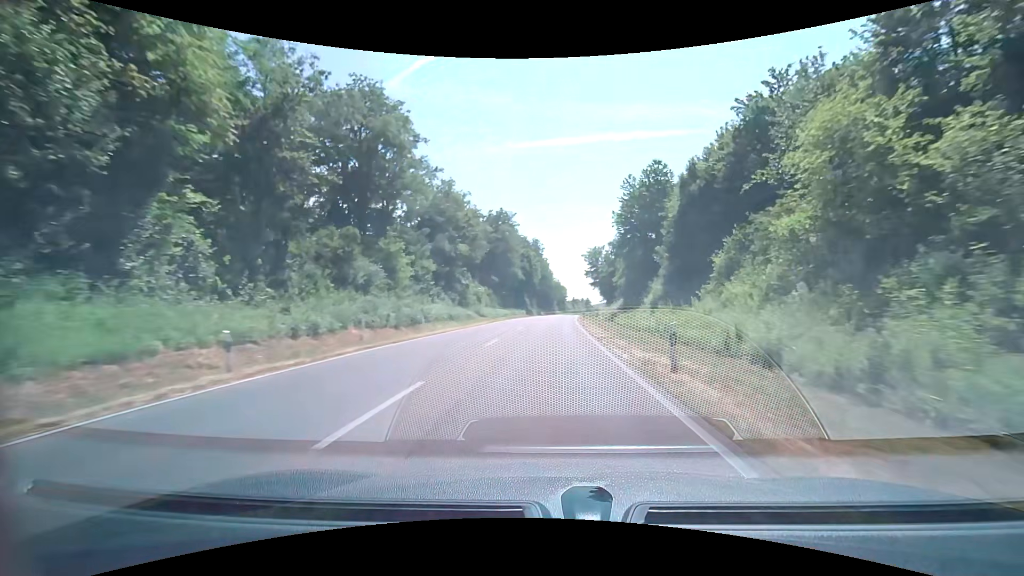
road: primary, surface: asphalt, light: Day
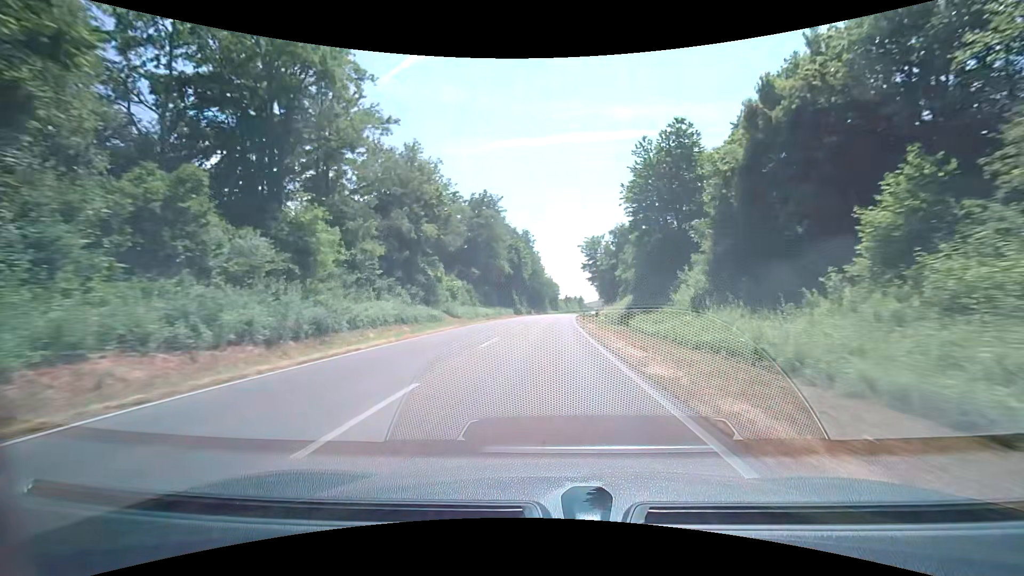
(+0.3, +12.3) m; +2°
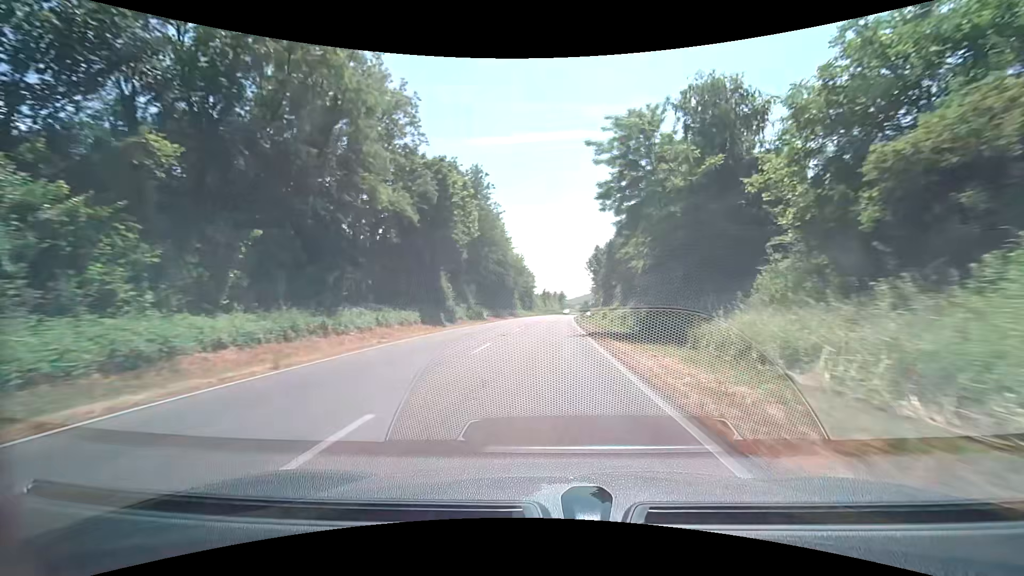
(+1.0, +50.5) m; +2°
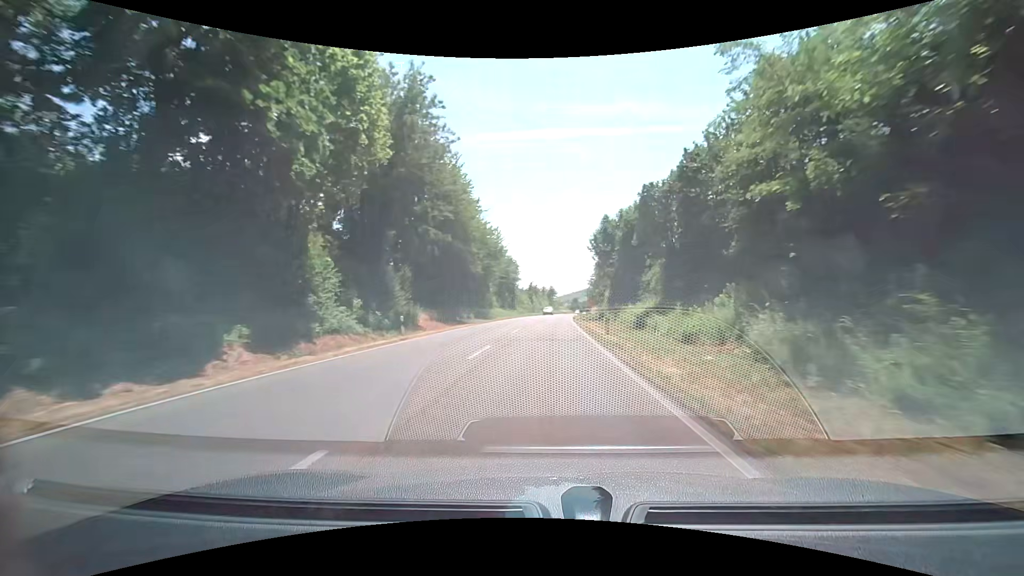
(+0.4, +25.5) m; +1°
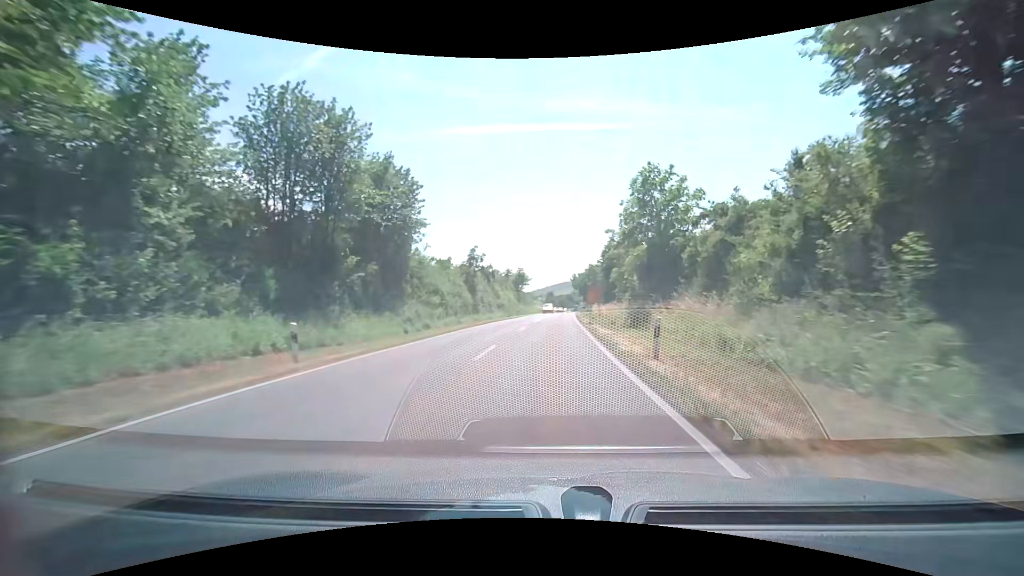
(+1.9, +60.4) m; +4°
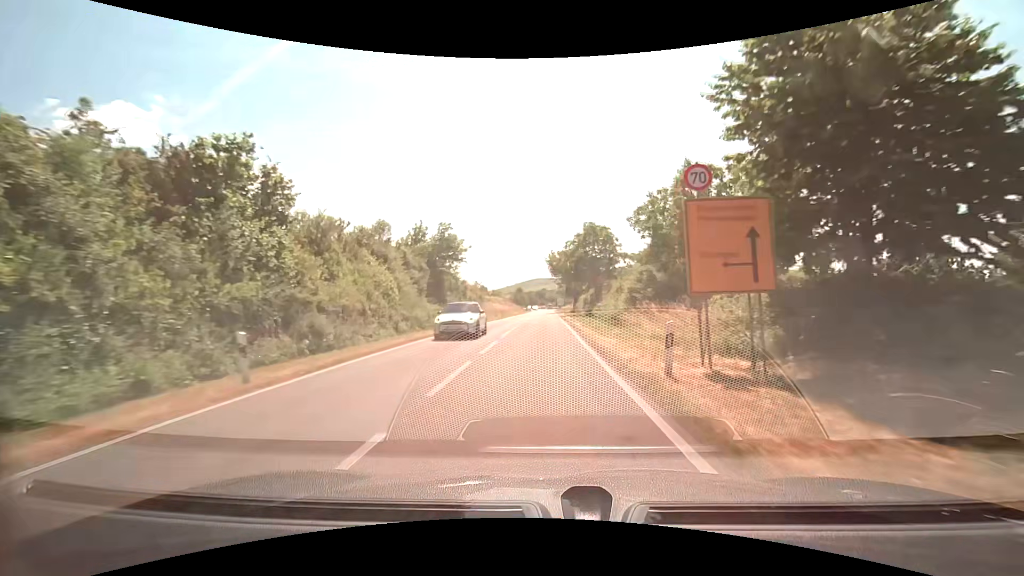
(+0.9, +51.9) m; +2°
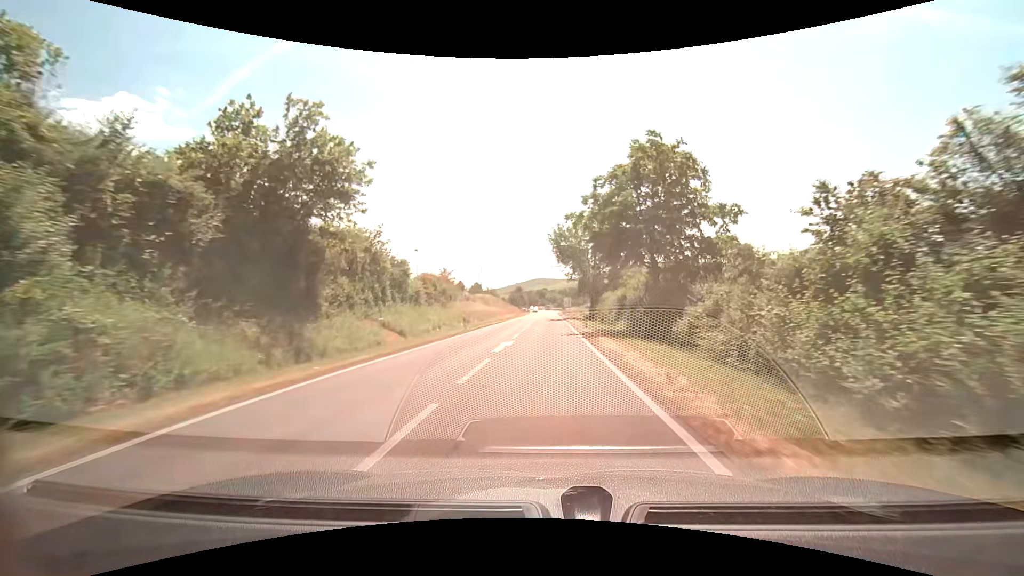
(-0.1, +28.3) m; 0°
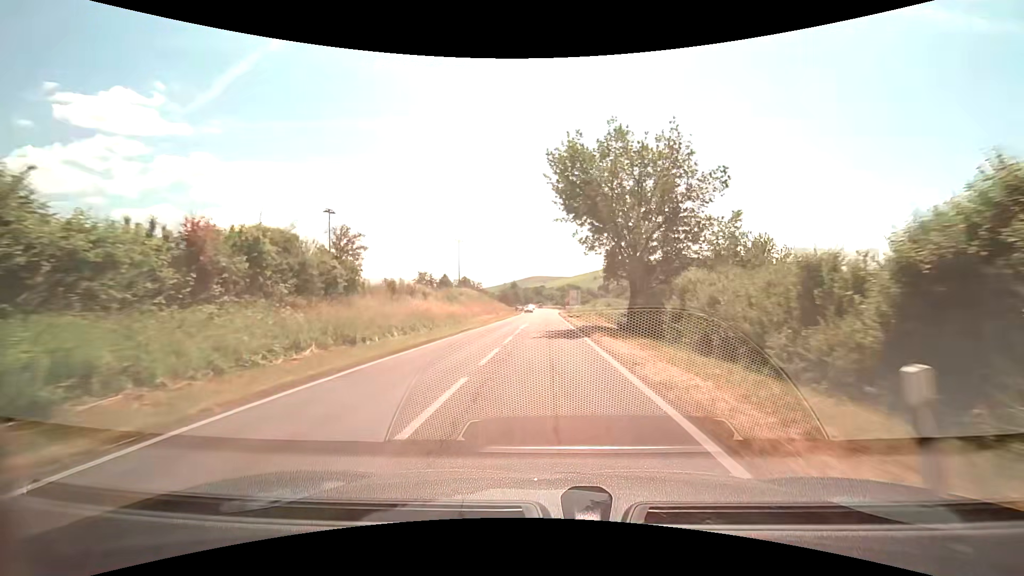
(+0.1, +27.9) m; 0°
(0, +10) (0, +20) (0, +30) (0, +40) (0, +50) (0, +60) (0, +70) (+1, +80) (+1, +90) (+1, +100) m
